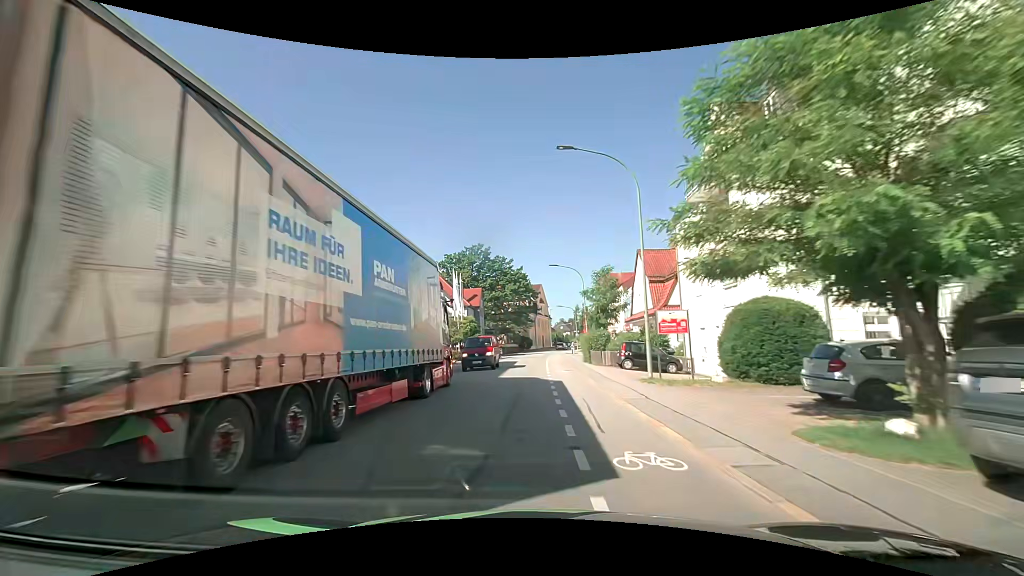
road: tertiary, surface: asphalt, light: Day
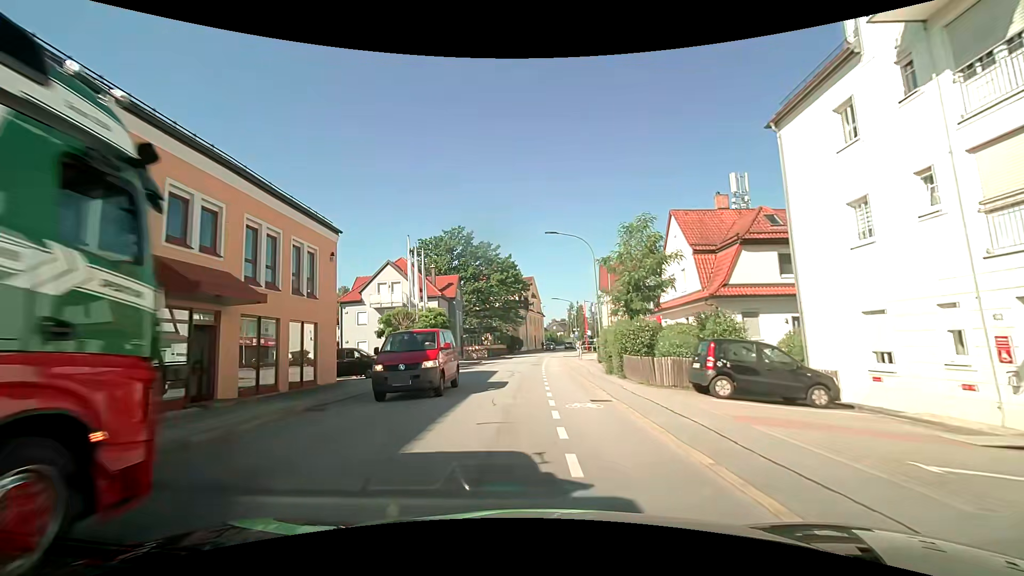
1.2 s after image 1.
(+0.2, +14.4) m; +1°
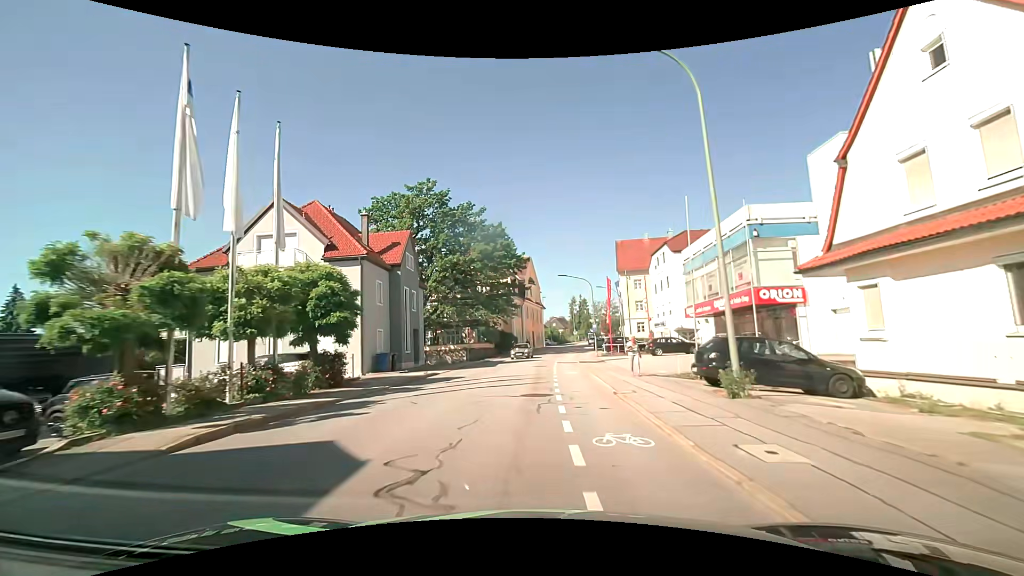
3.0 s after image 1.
(0.0, +21.7) m; 0°
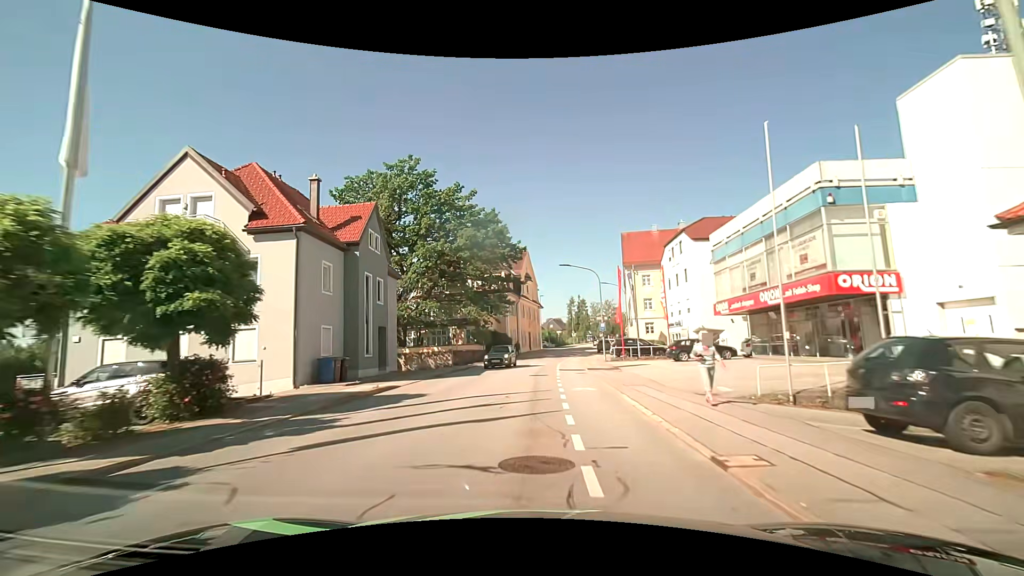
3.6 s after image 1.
(+0.1, +7.3) m; 0°
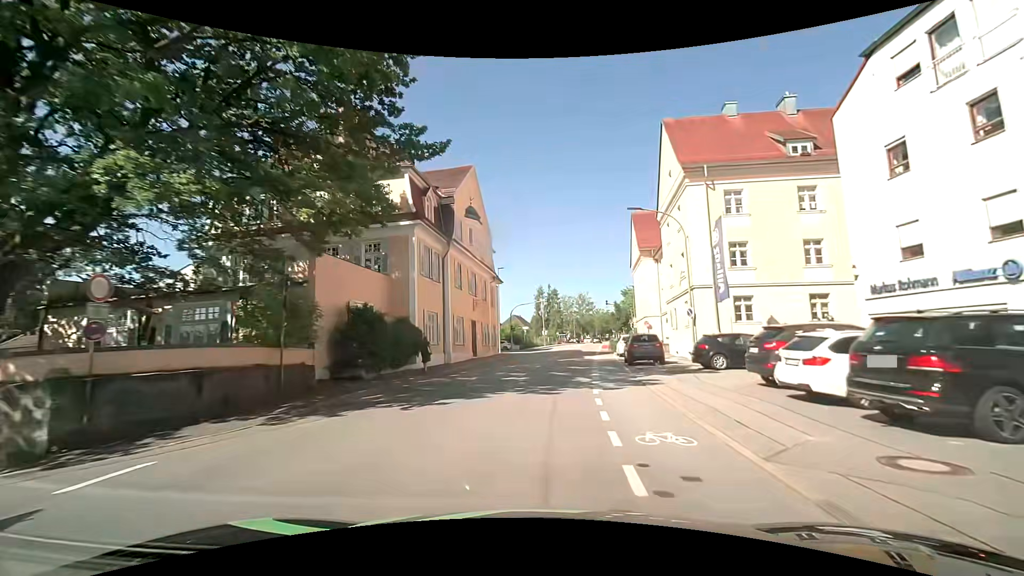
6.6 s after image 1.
(+1.1, +36.4) m; +4°
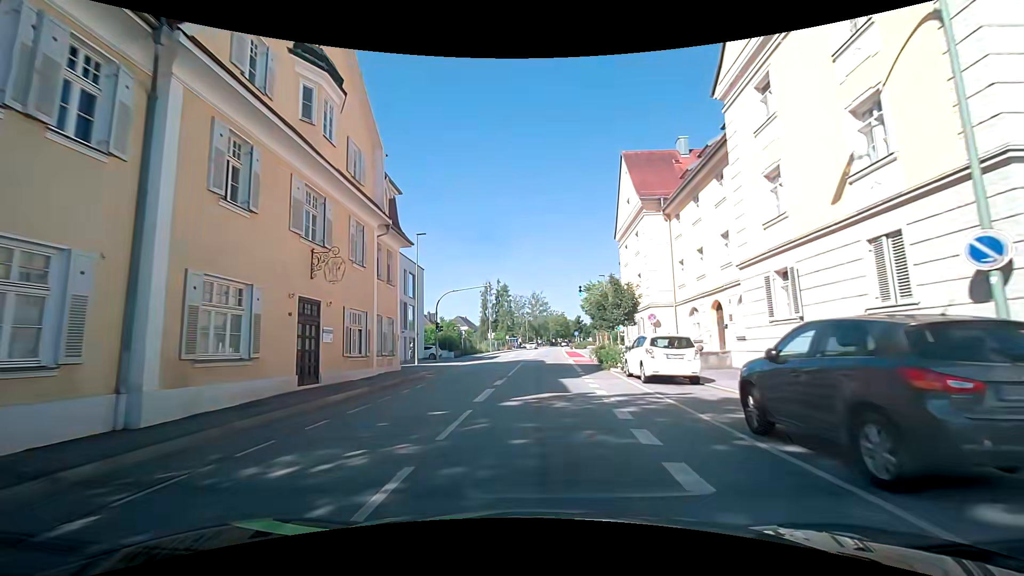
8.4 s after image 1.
(+1.0, +20.9) m; +6°
